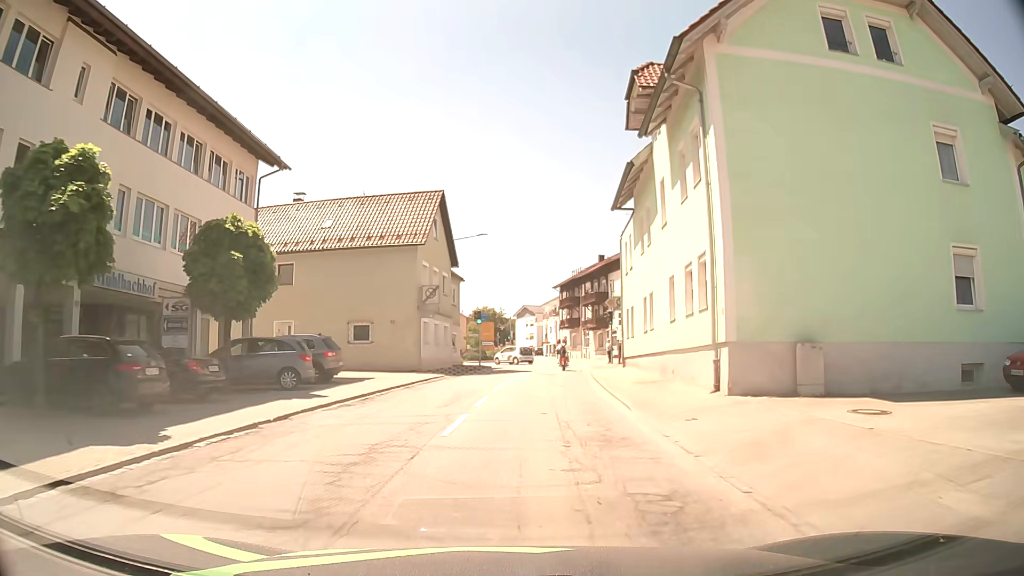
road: secondary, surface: asphalt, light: Day
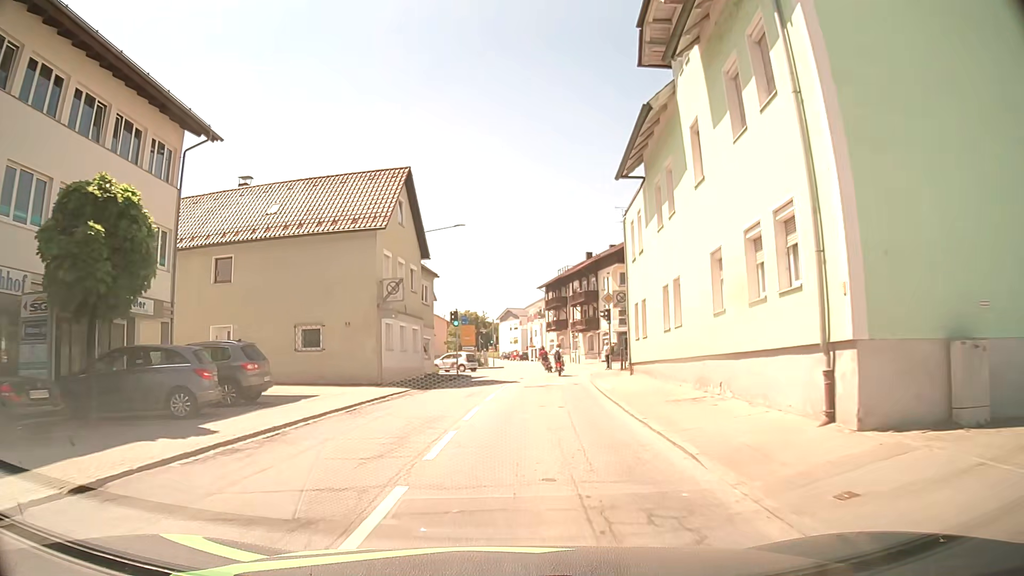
(+0.1, +5.9) m; +1°
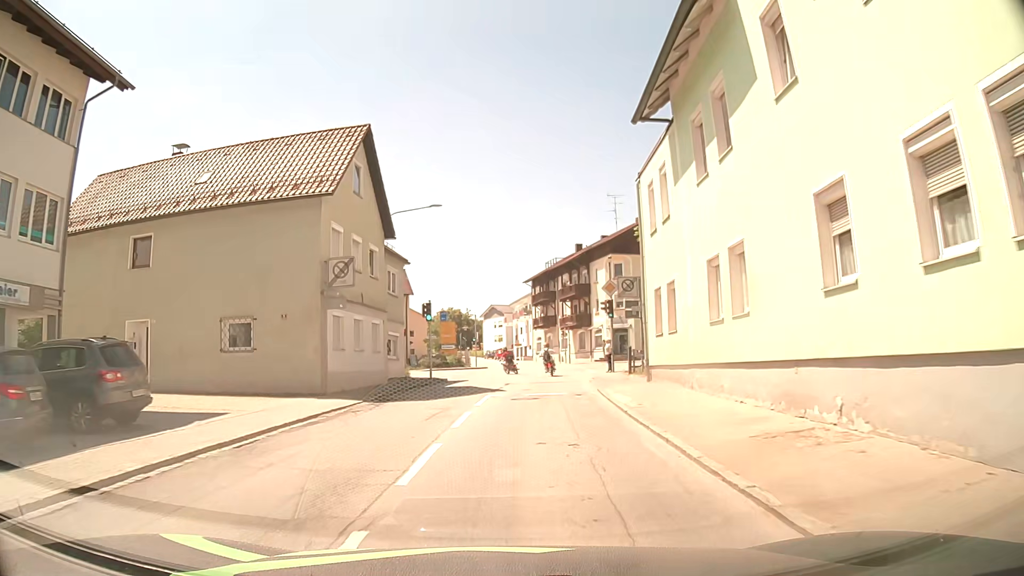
(0.0, +5.9) m; +1°
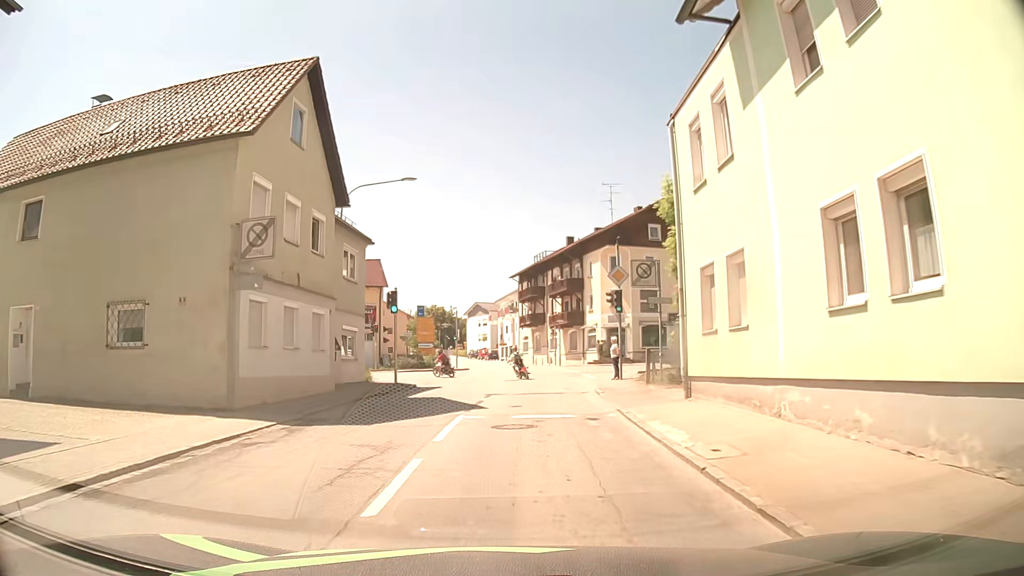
(+0.1, +6.0) m; +1°
